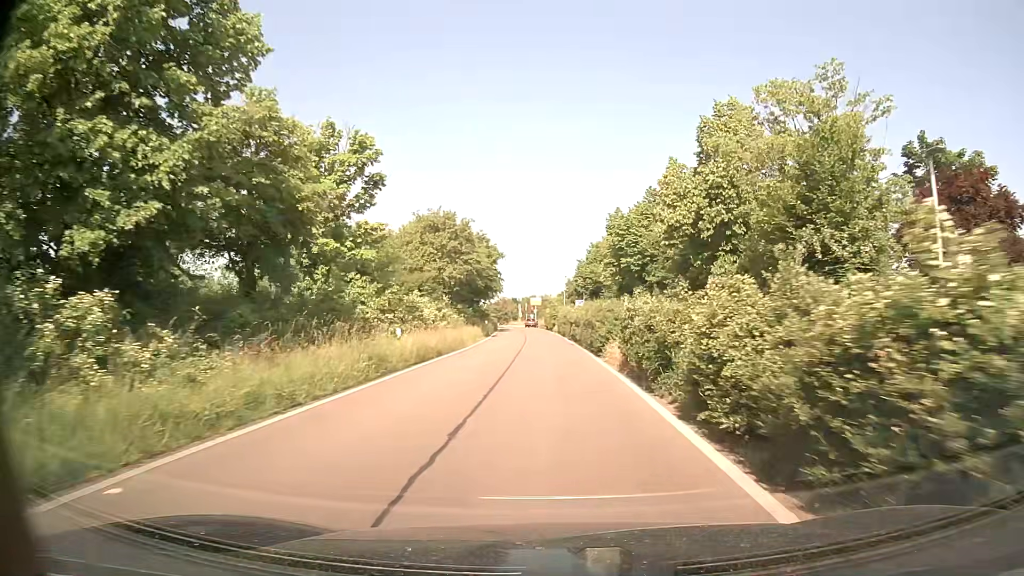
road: trunk_link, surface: asphalt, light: Day
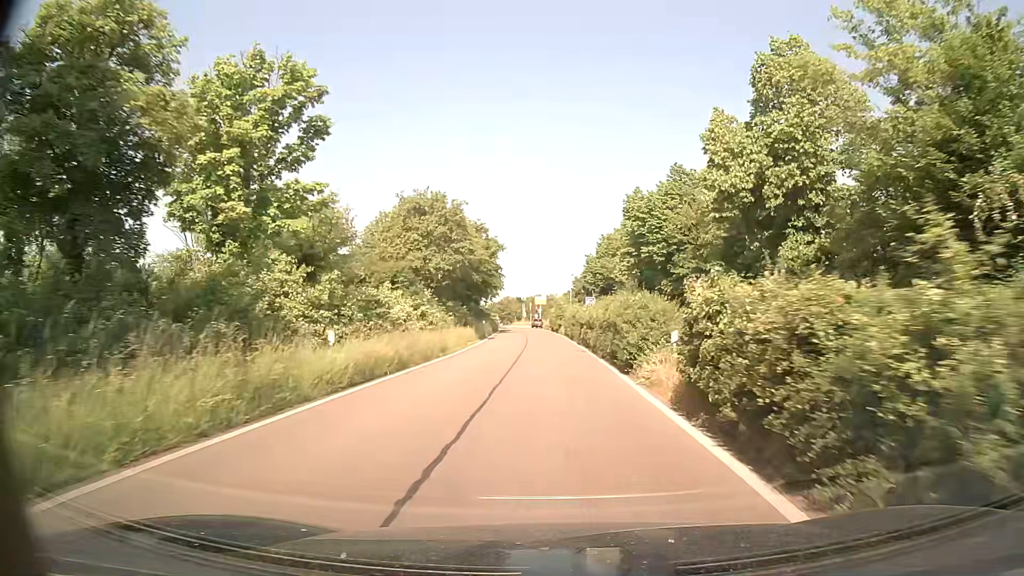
(0.0, +7.0) m; 0°
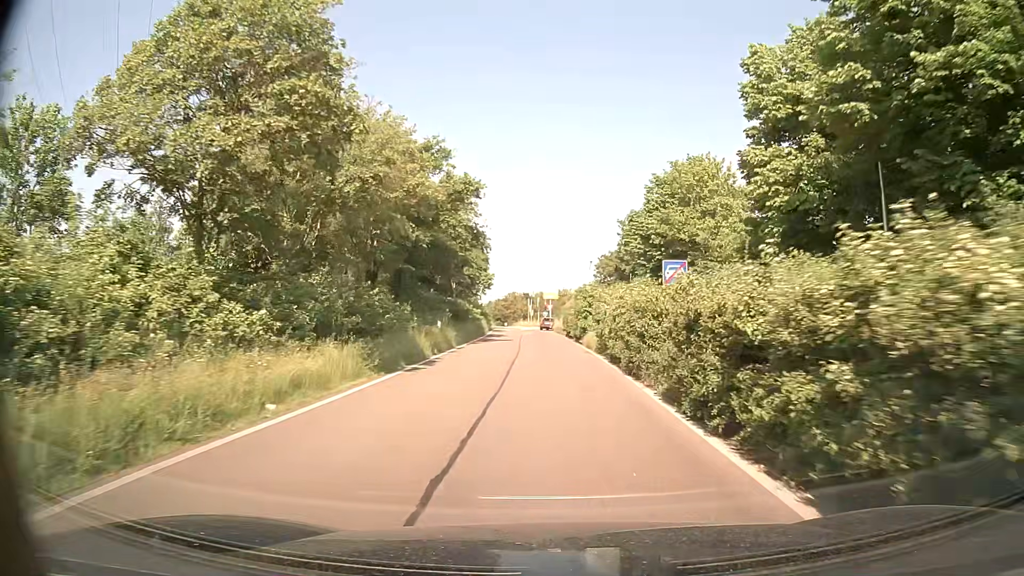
(-0.3, +26.8) m; -2°
